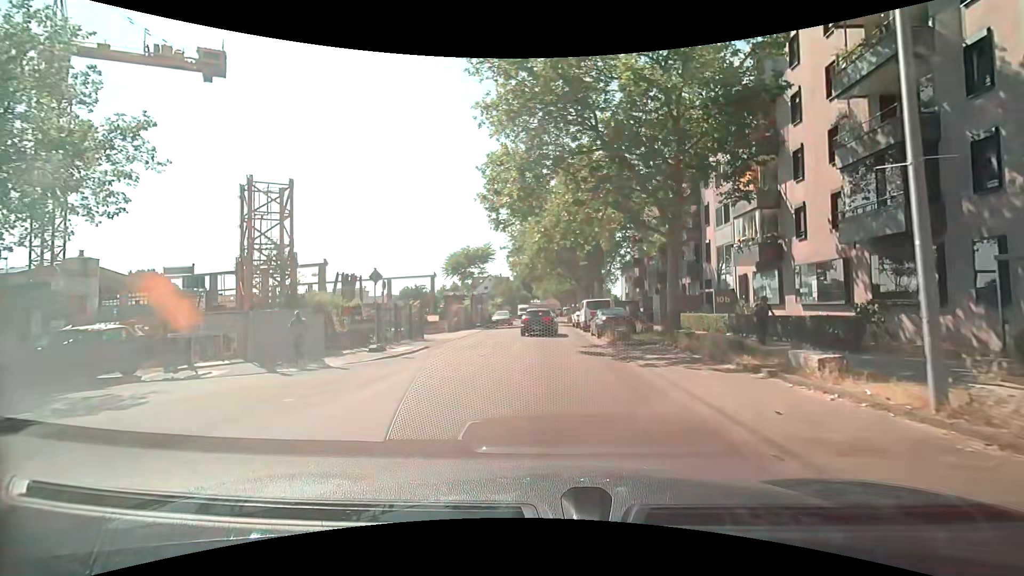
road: unclassified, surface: asphalt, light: Day
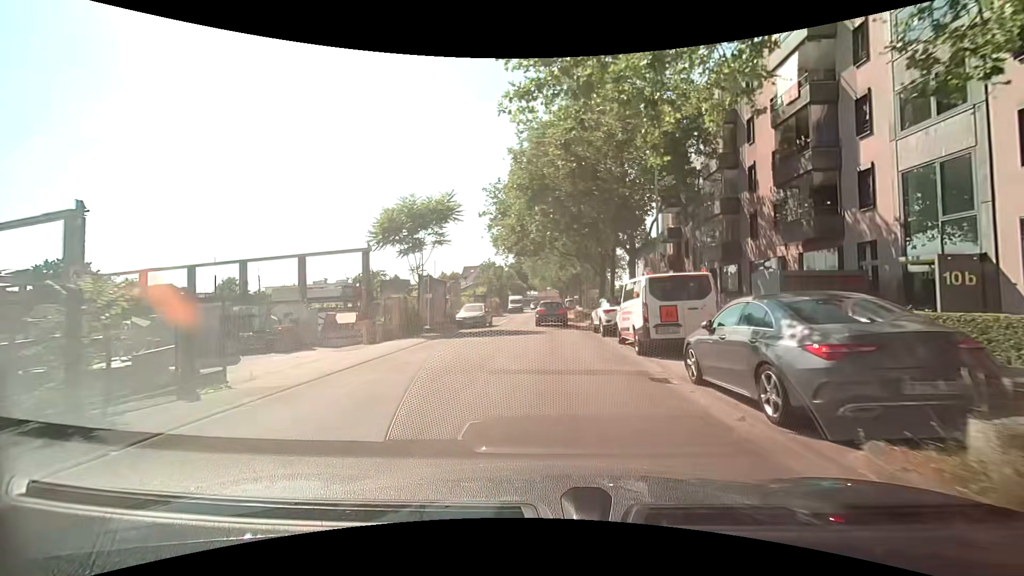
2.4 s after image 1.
(-0.1, +18.4) m; 0°
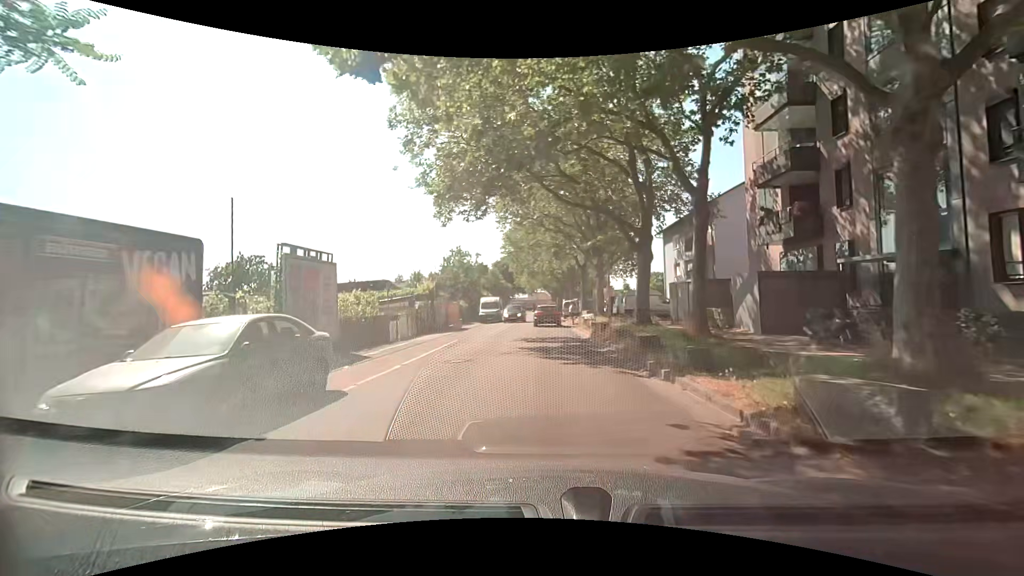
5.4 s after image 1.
(+0.5, +23.4) m; +2°
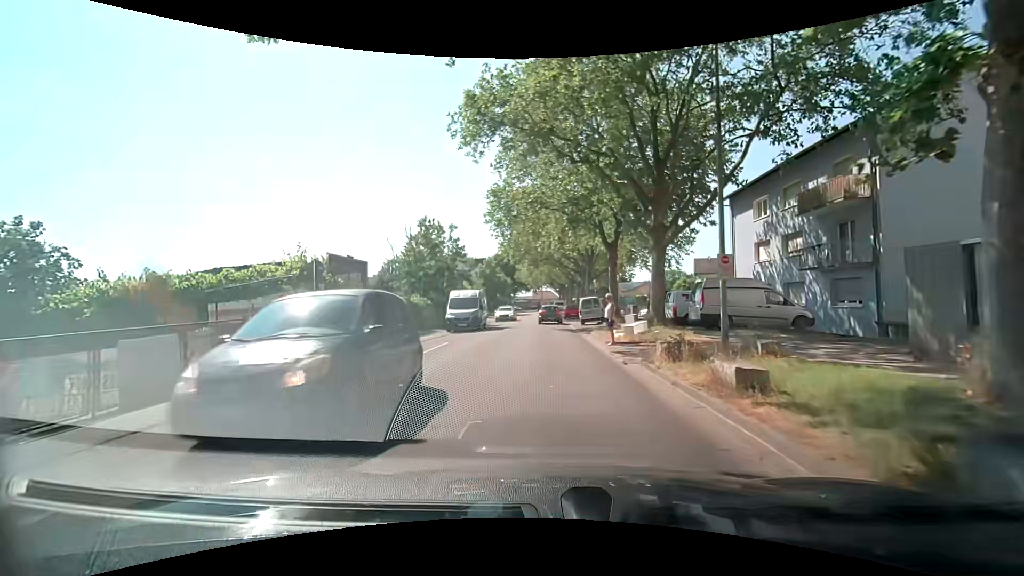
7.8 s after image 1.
(-0.3, +18.2) m; -1°
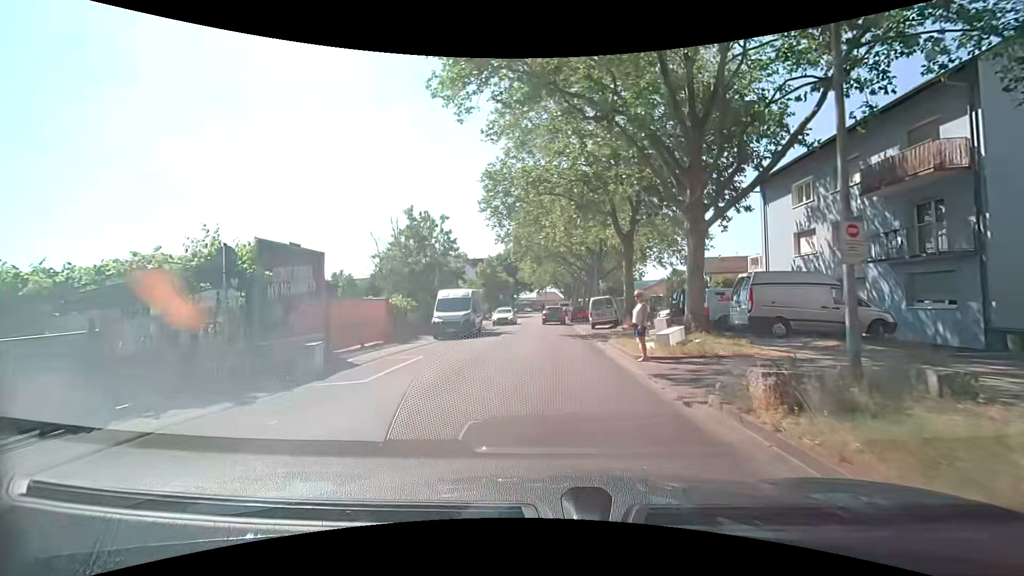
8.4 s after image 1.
(0.0, +4.6) m; +1°
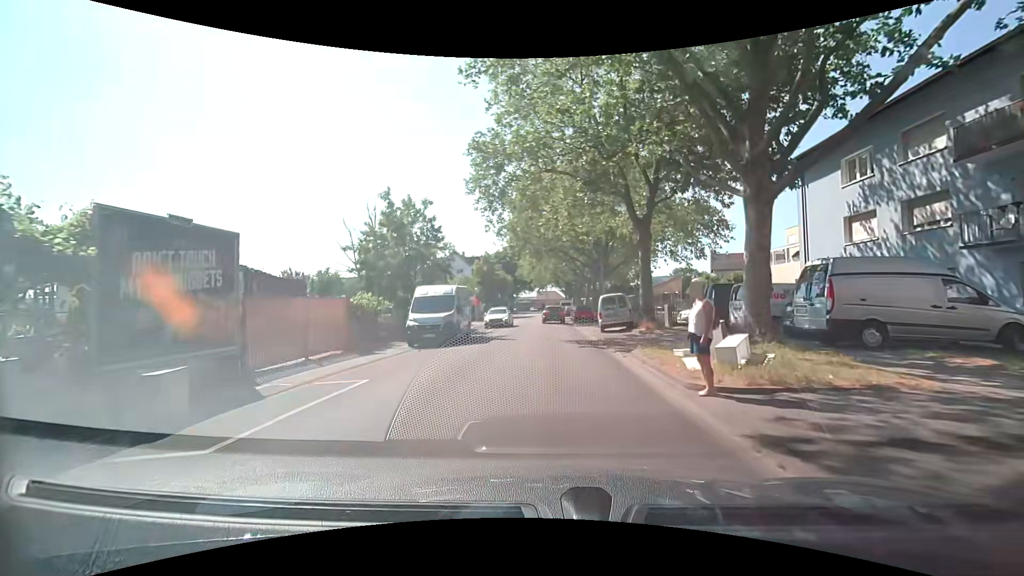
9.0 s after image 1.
(-0.1, +4.7) m; -2°
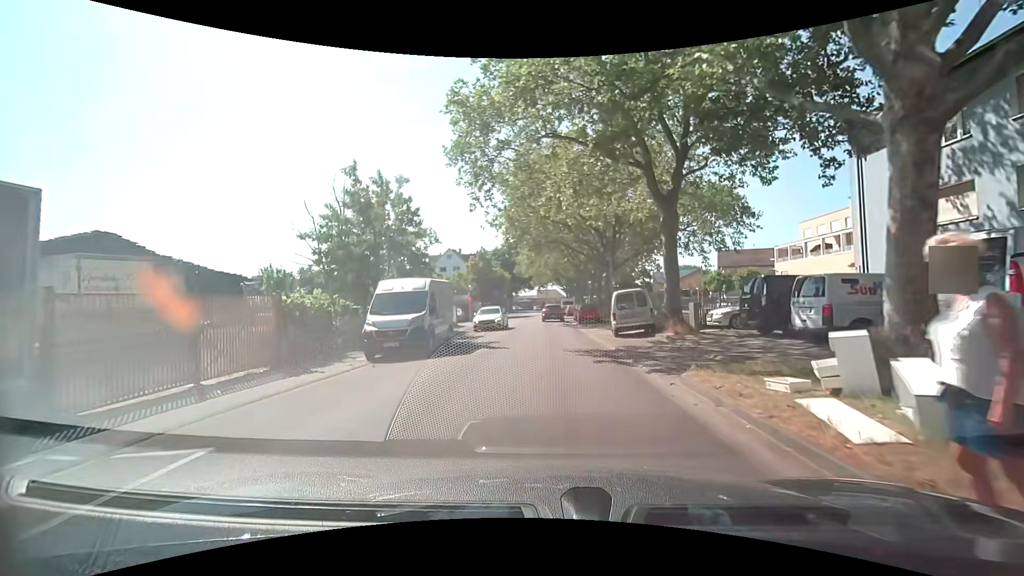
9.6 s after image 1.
(0.0, +4.8) m; 0°
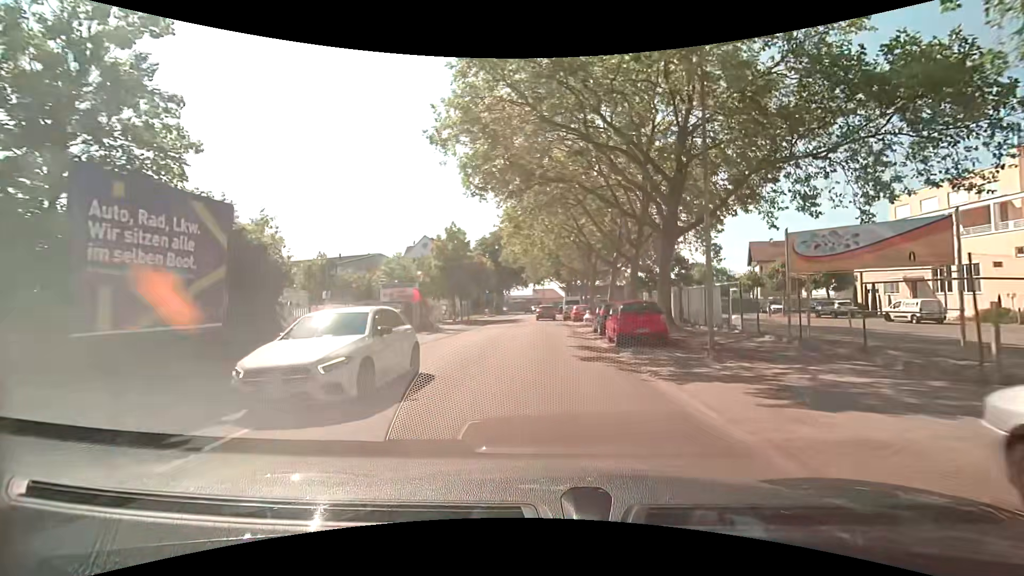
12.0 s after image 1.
(0.0, +20.0) m; 0°
(0, +10) (0, +20) (0, +30) (0, +40) (0, +50) (0, +60) (0, +70) (0, +80) (0, +90) (0, +100) m
